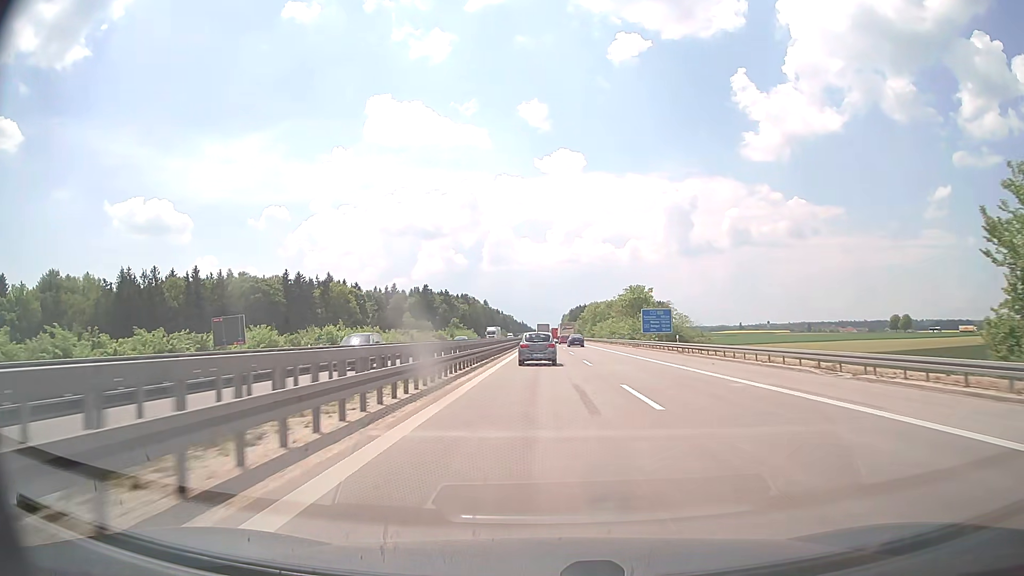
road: motorway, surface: concrete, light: Day
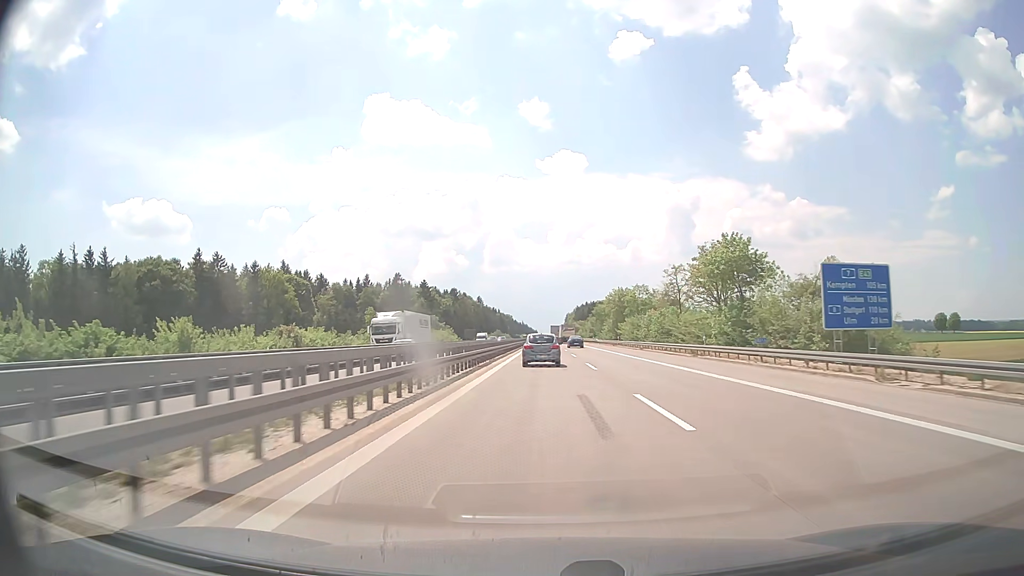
(0.0, +56.8) m; 0°
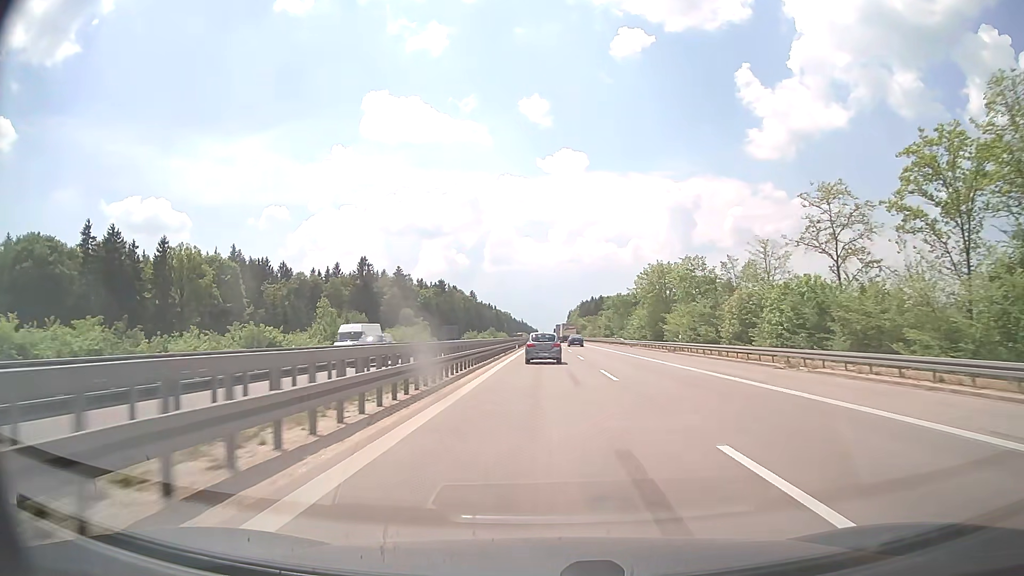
(-0.1, +43.6) m; 0°
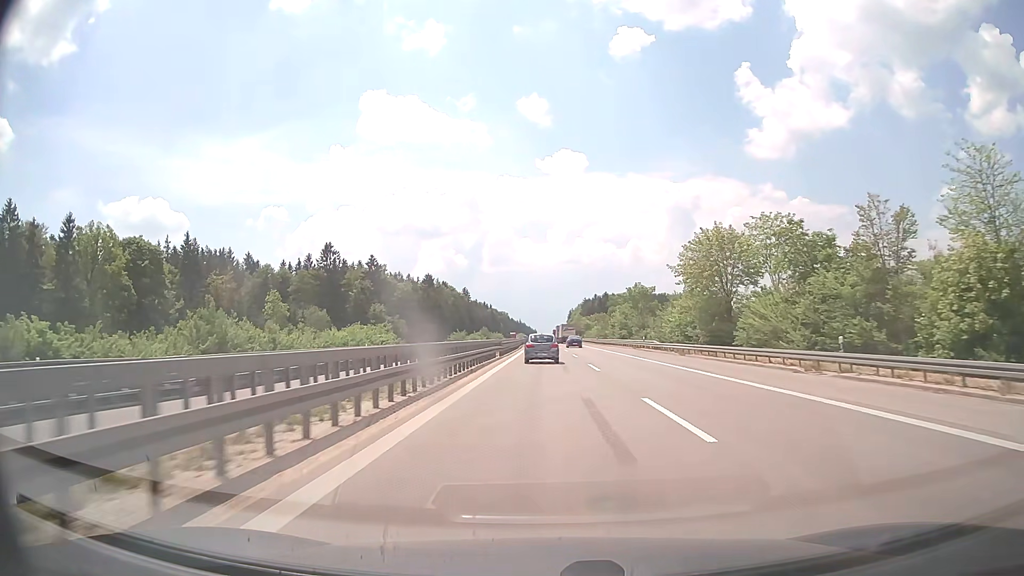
(+0.1, +29.7) m; 0°
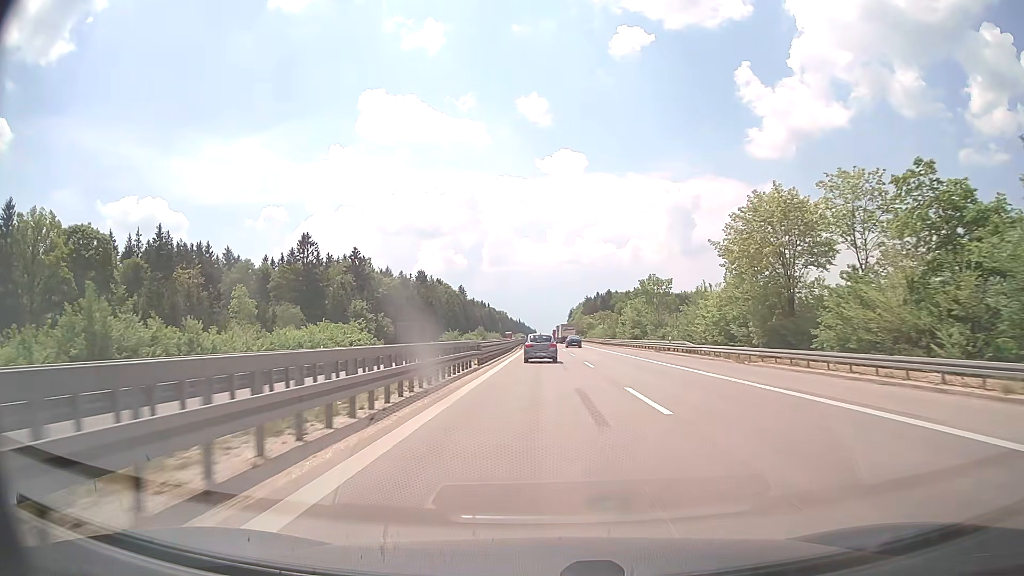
(0.0, +15.0) m; 0°
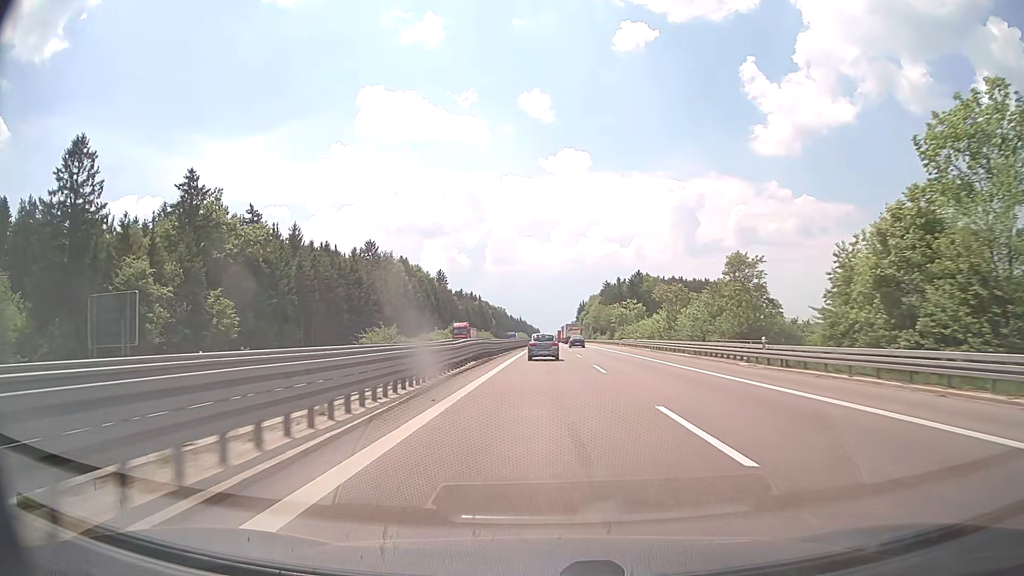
(-0.1, +76.9) m; 0°
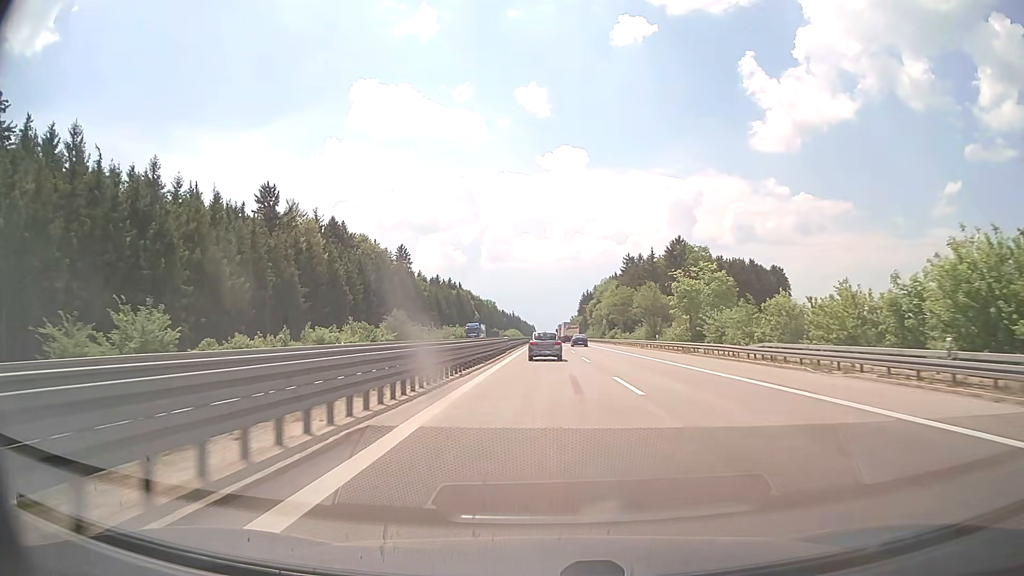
(+0.1, +63.8) m; 0°
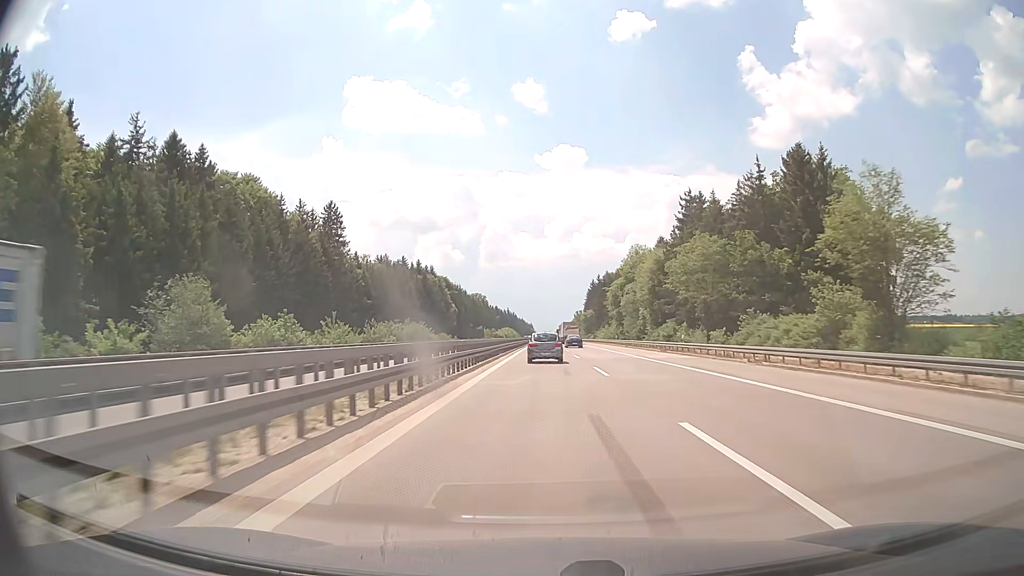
(+0.1, +64.8) m; 0°
(0, +10) (0, +20) (0, +30) (0, +40) (0, +50) (0, +60) (0, +70) (0, +80) (0, +90) (0, +100) m
